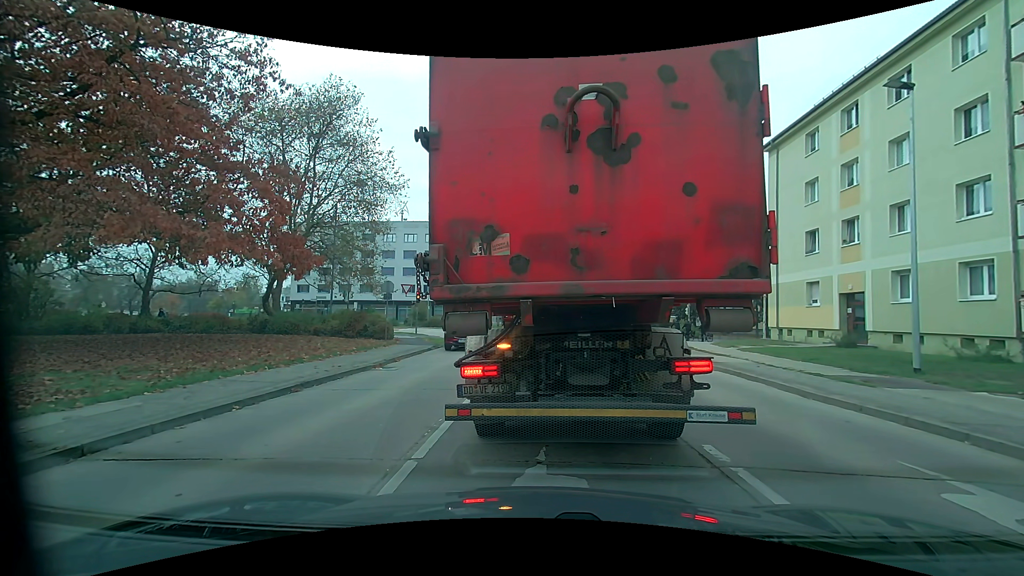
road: tertiary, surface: asphalt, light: Day
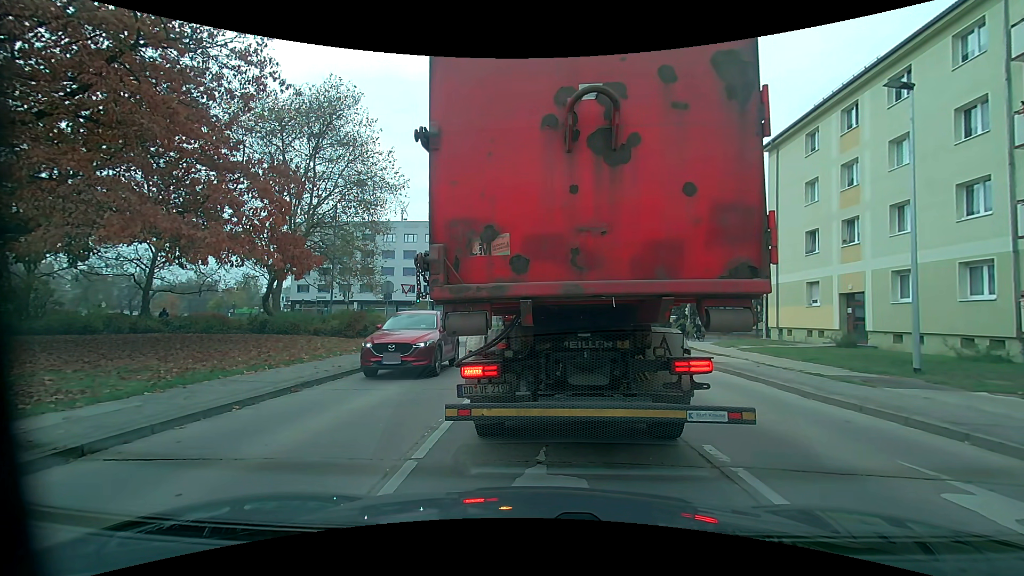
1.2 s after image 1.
(0.0, 0.0) m; 0°
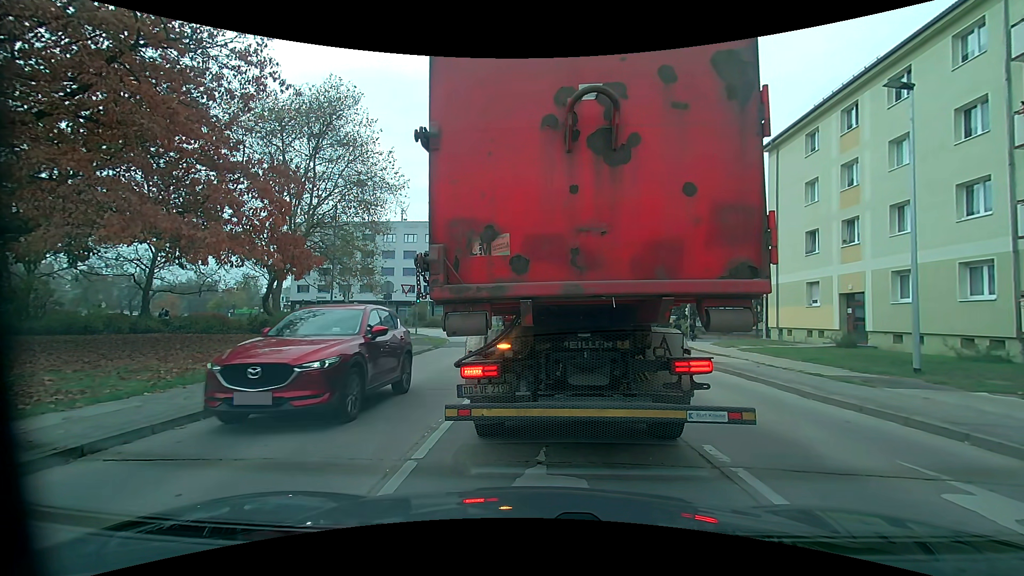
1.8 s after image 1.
(0.0, 0.0) m; 0°
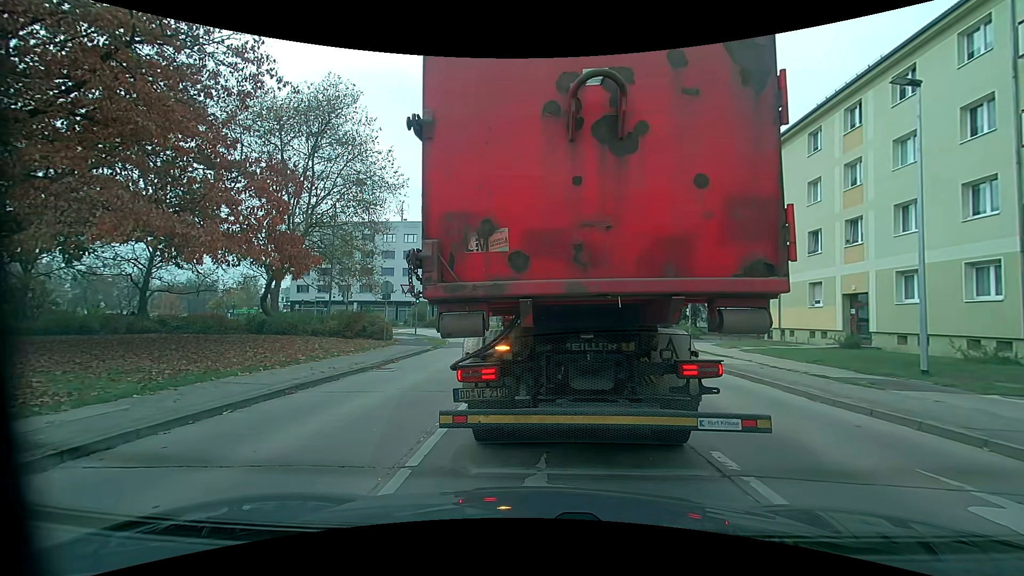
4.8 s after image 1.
(0.0, +0.2) m; 0°
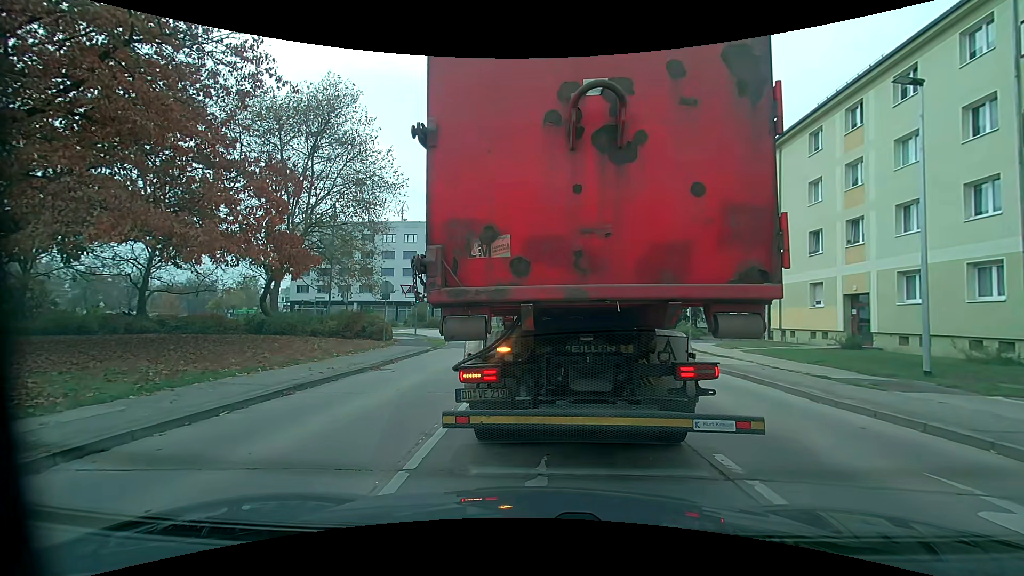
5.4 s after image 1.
(0.0, +0.1) m; 0°
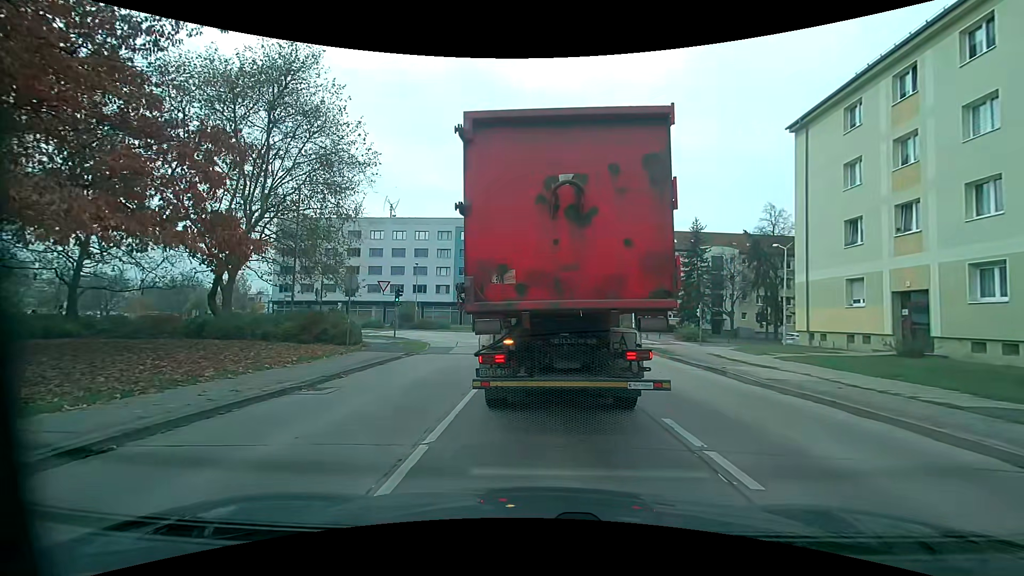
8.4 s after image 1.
(+0.1, +4.3) m; 0°
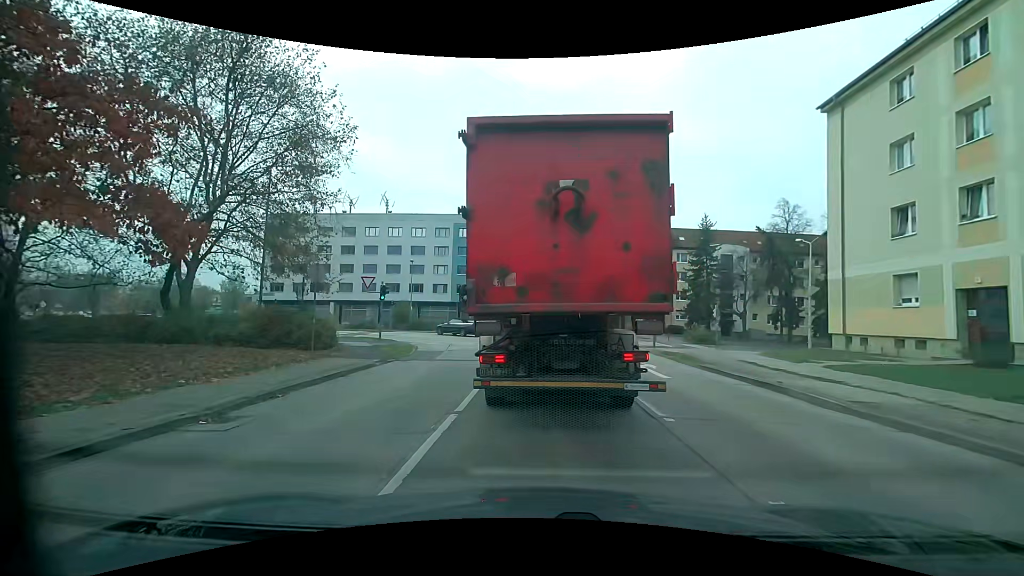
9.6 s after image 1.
(+0.1, +3.3) m; 0°
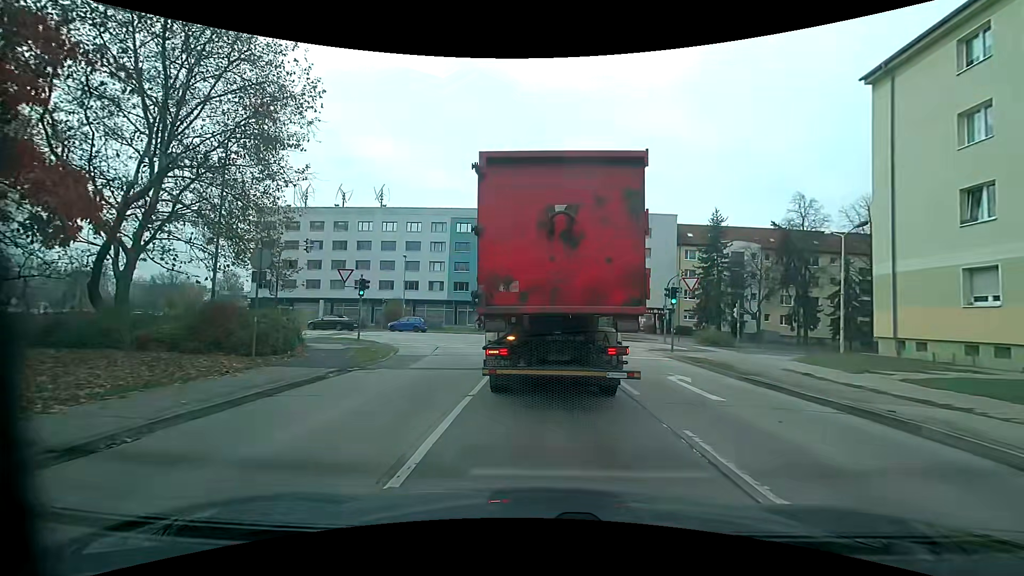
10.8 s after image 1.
(+0.1, +3.6) m; +1°
(0, +10) (0, +20) (0, +30) (-4, +39) (-11, +46) (-21, +49) (-30, +50) (-40, +50) (-50, +49) (-60, +50) m
